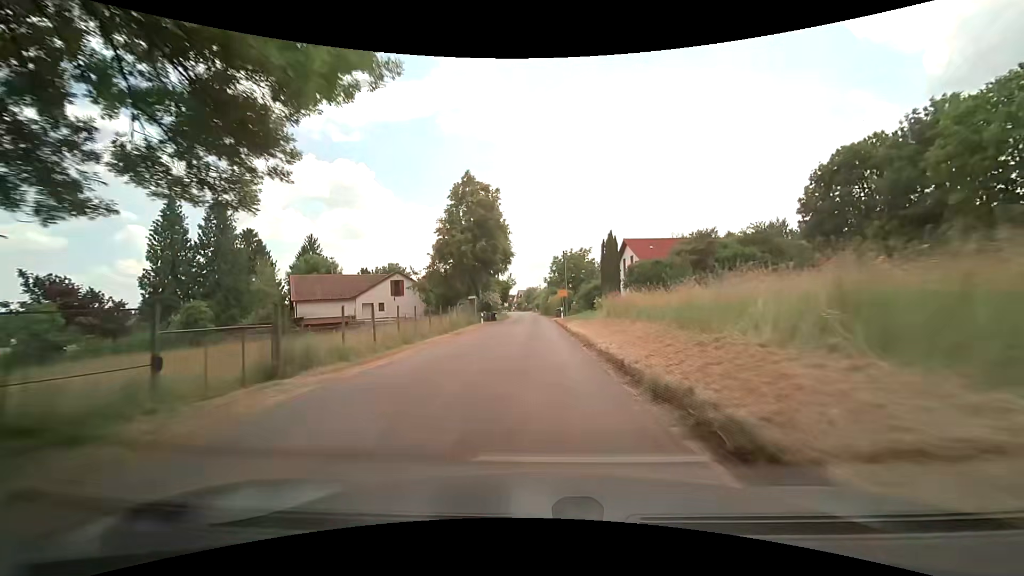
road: unclassified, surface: asphalt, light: Day
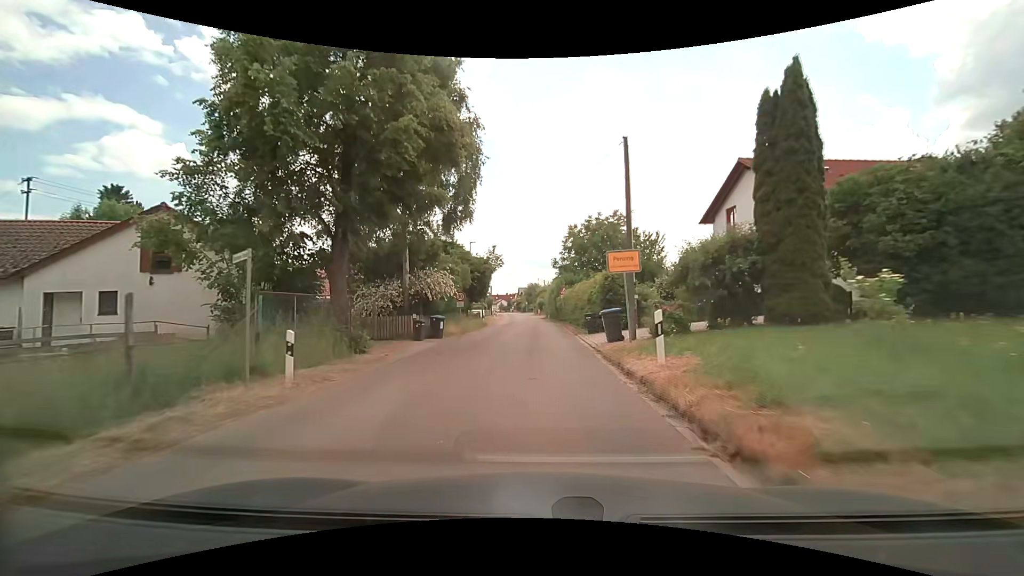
(-0.1, +32.9) m; -1°
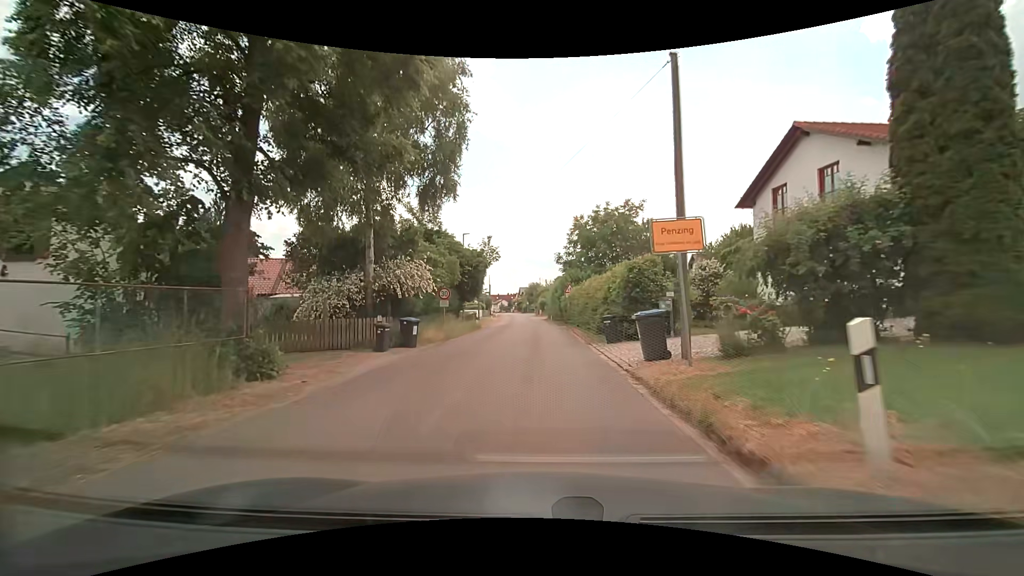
(0.0, +5.4) m; 0°
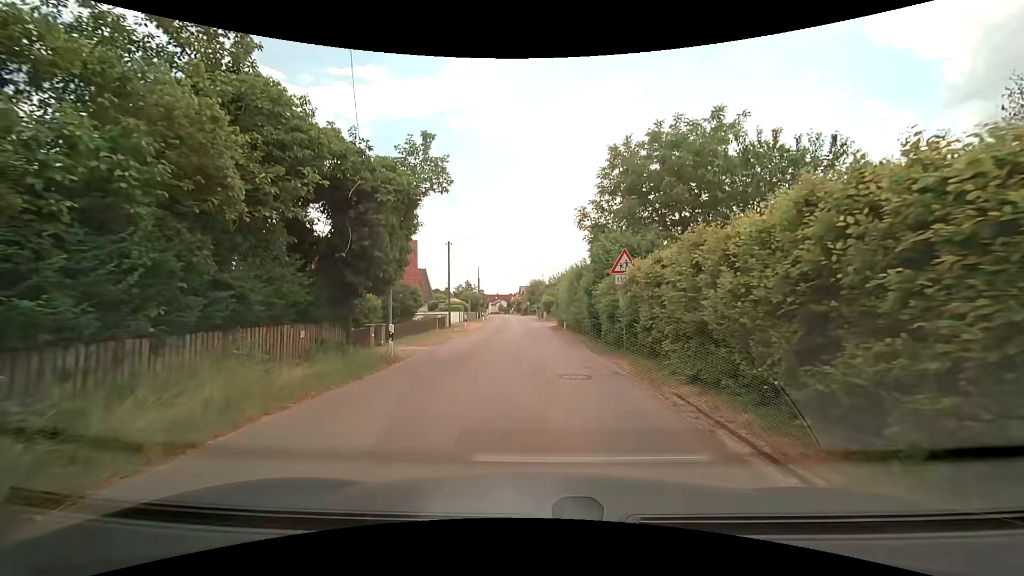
(-0.1, +21.3) m; 0°
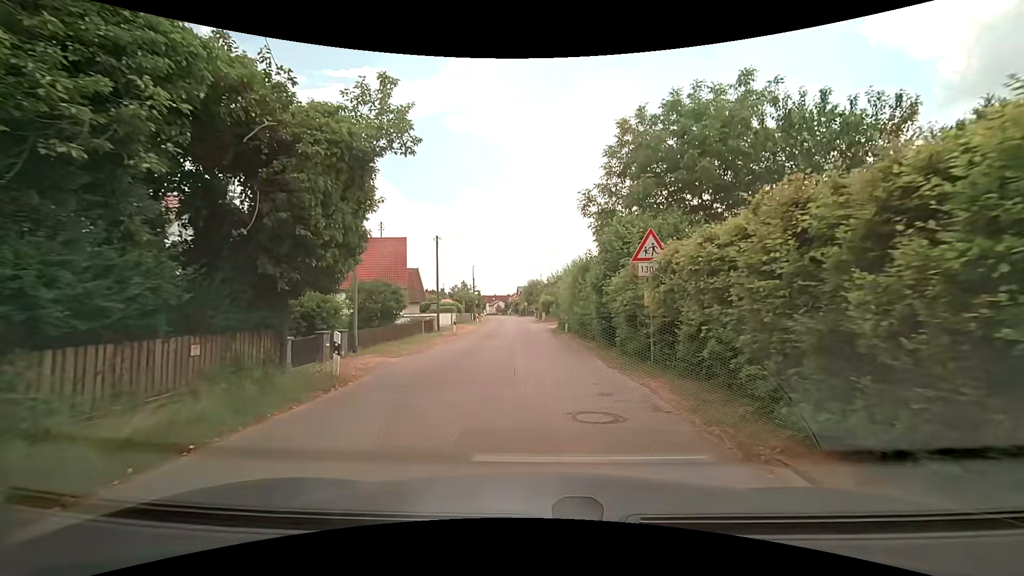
(0.0, +3.7) m; 0°
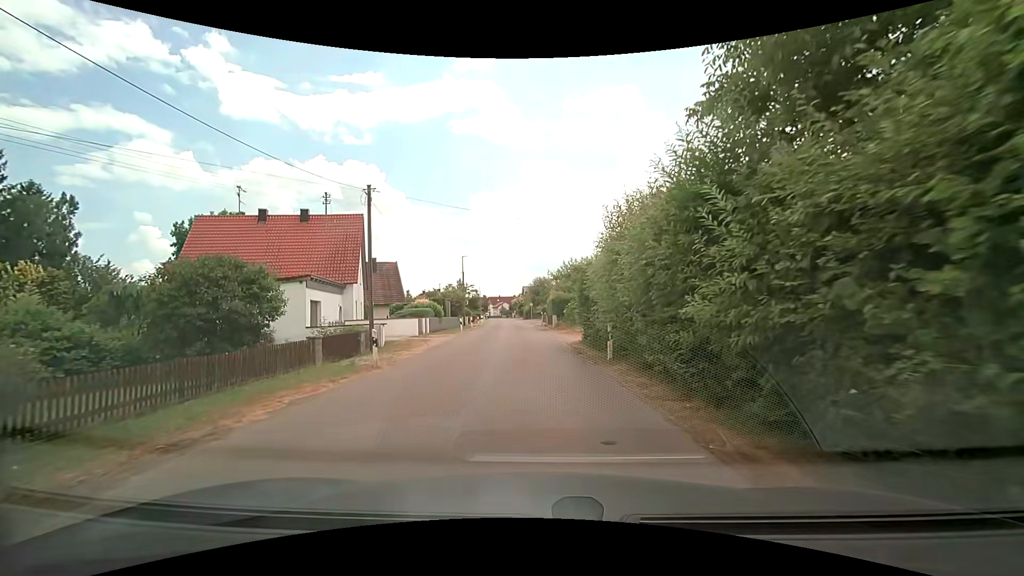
(0.0, +15.2) m; 0°
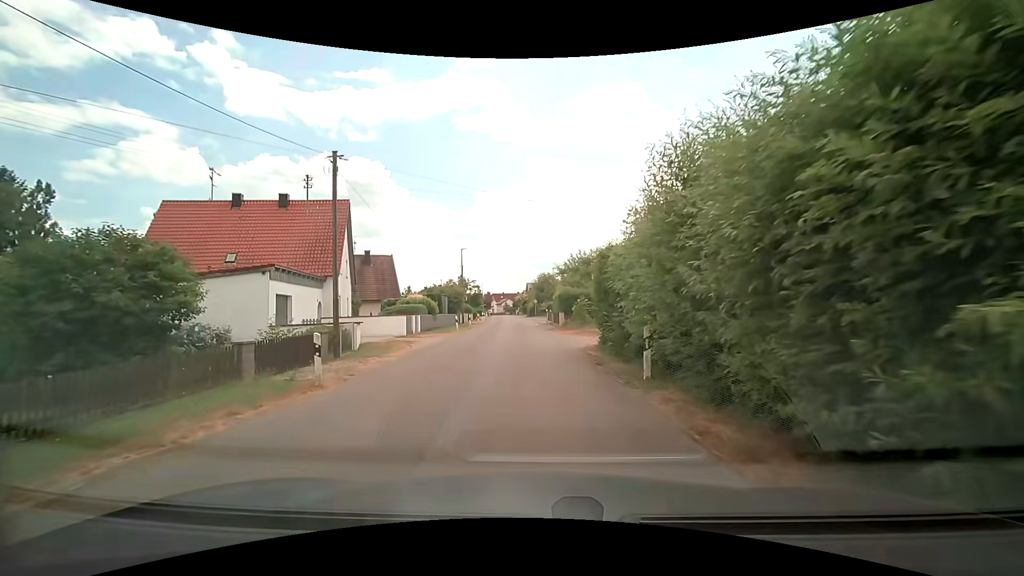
(-0.1, +4.0) m; -2°
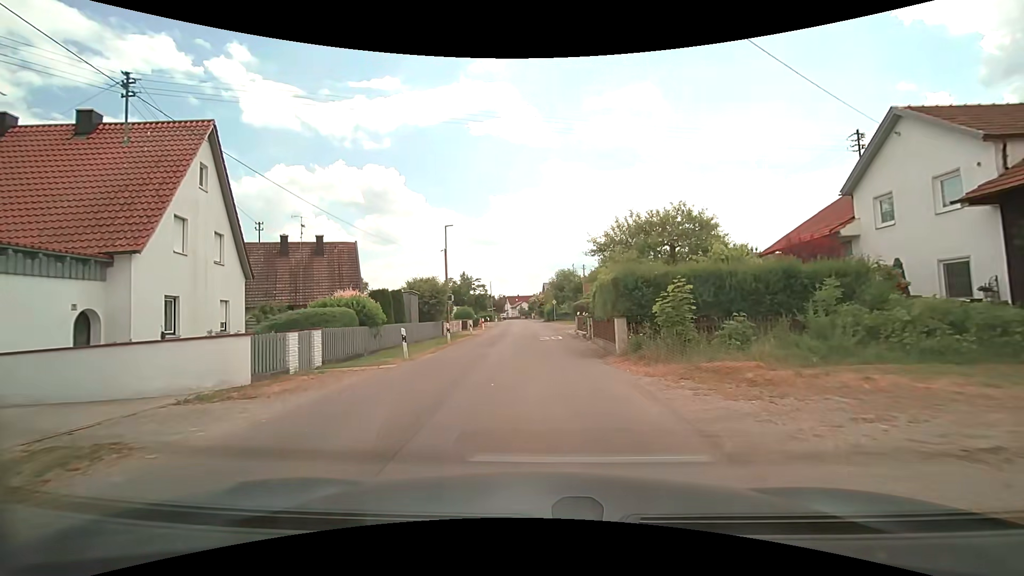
(0.0, +16.7) m; -1°
(0, +10) (0, +20) (0, +30) (-1, +40) (-1, +50) (-1, +60) (-1, +70) (-2, +80) (-2, +90) (-3, +100) m
